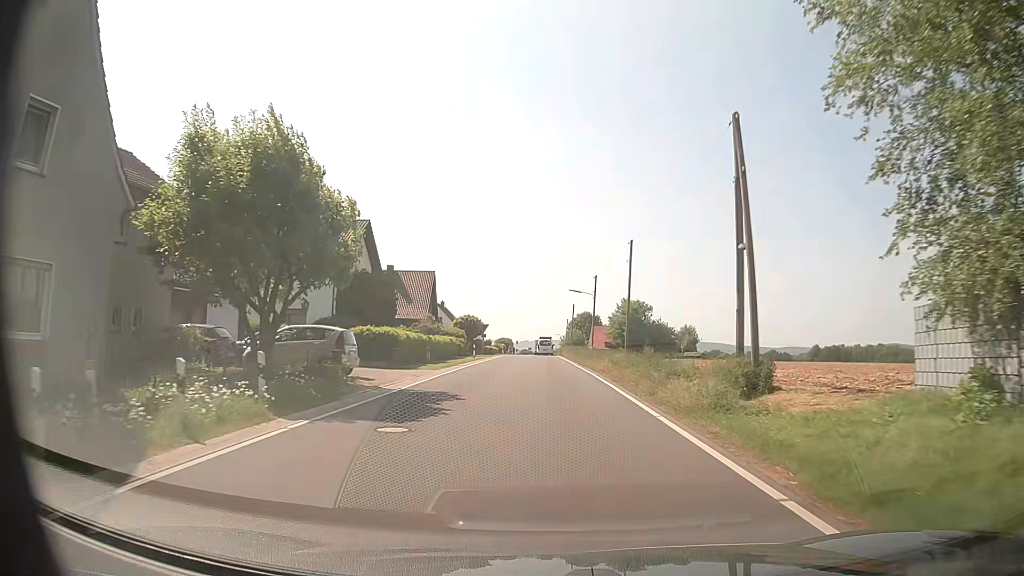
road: tertiary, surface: asphalt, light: Day
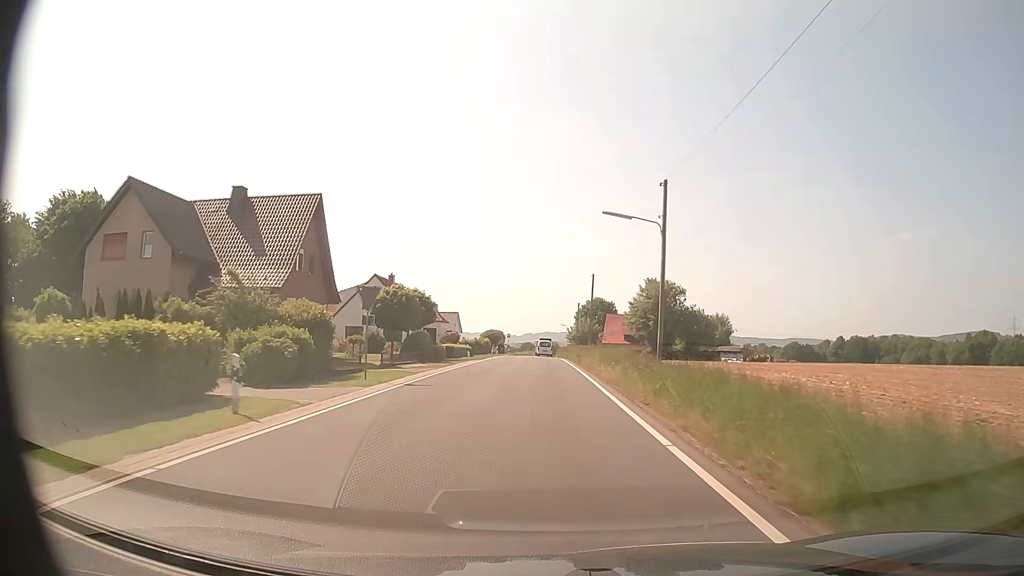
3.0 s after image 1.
(-0.7, +40.4) m; -1°
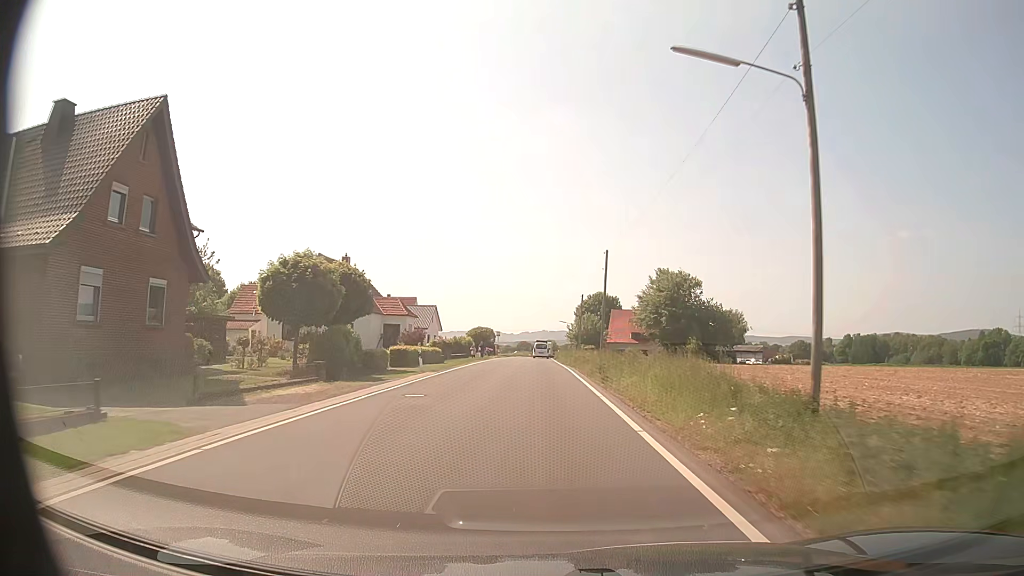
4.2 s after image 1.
(0.0, +17.1) m; 0°
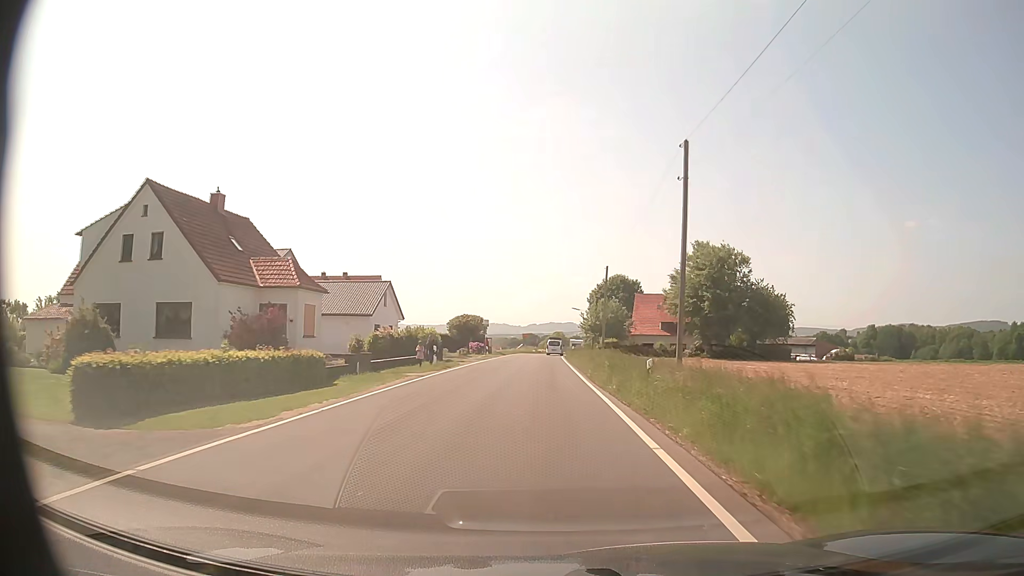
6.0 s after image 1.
(-0.1, +26.2) m; -1°
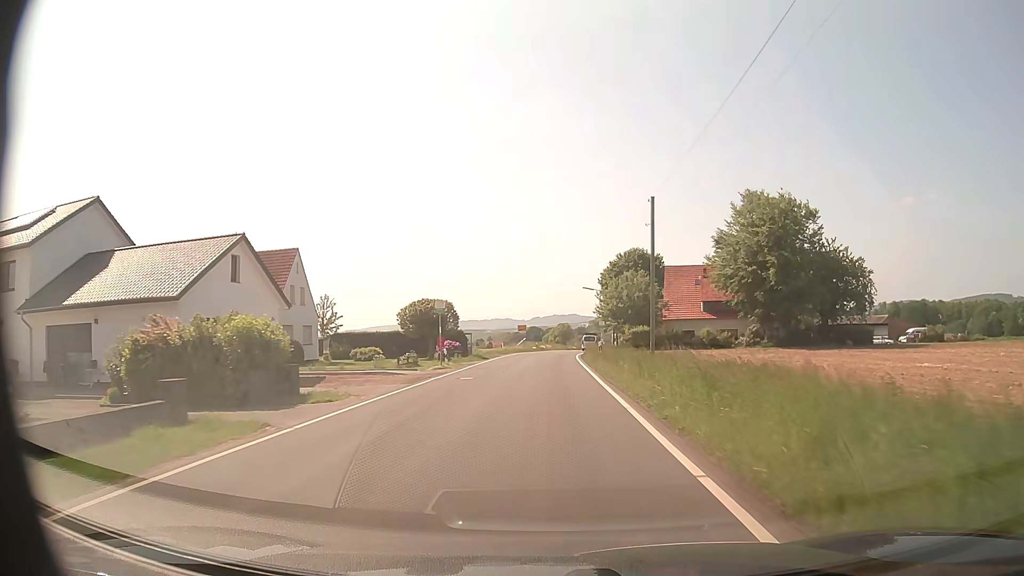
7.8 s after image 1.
(0.0, +26.4) m; 0°
(0, +10) (0, +20) (0, +30) (0, +40) (+1, +50) (+1, +60) (+2, +70) (+4, +80) (+6, +90) (+8, +99) m
